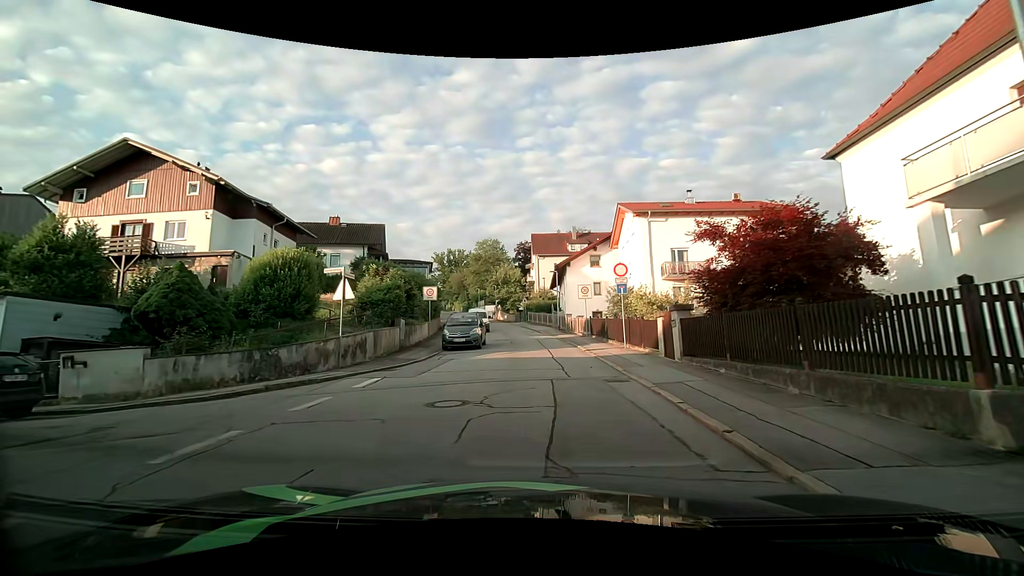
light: Day
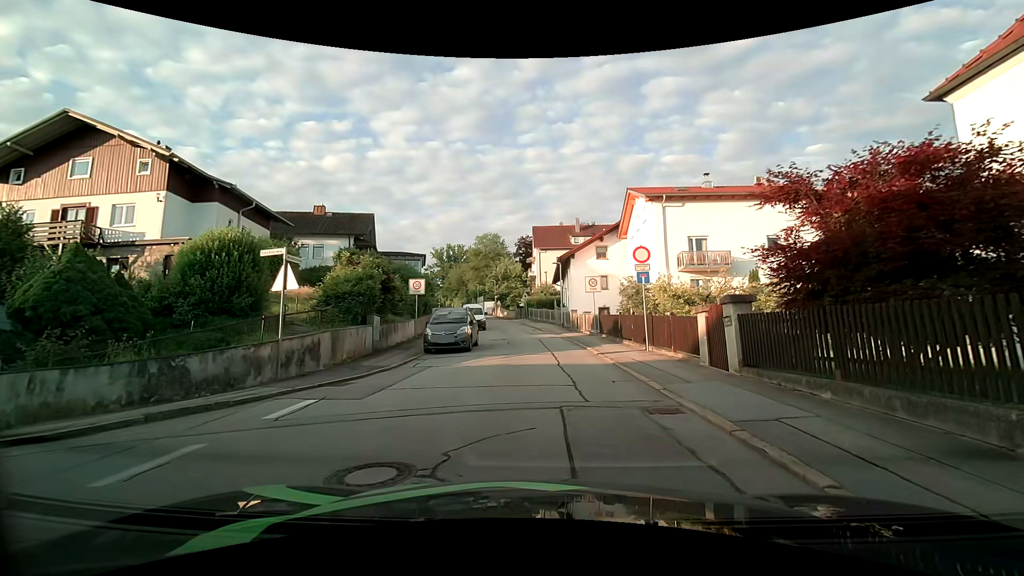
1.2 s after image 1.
(0.0, +3.5) m; +1°
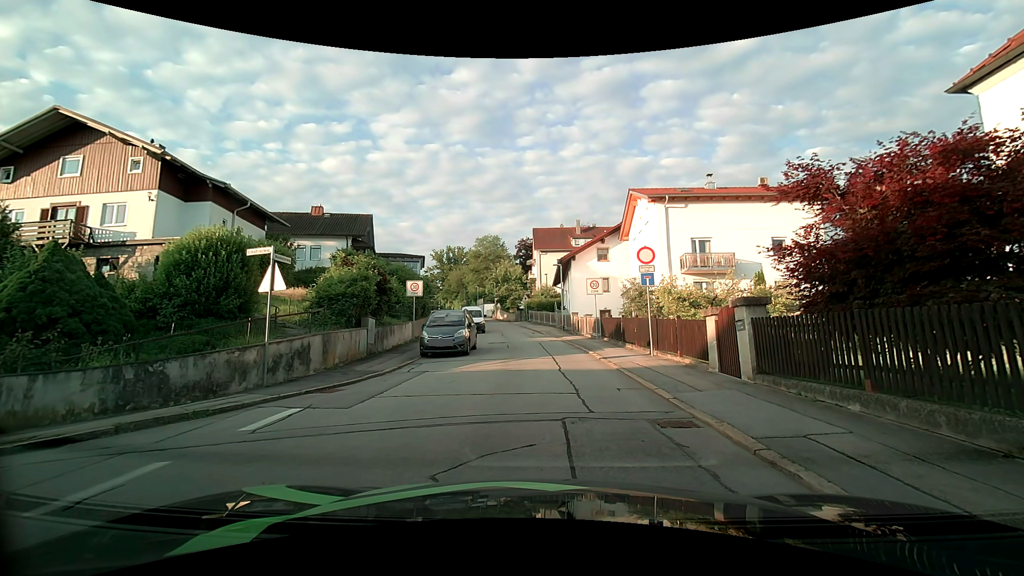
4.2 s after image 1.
(0.0, +0.6) m; 0°
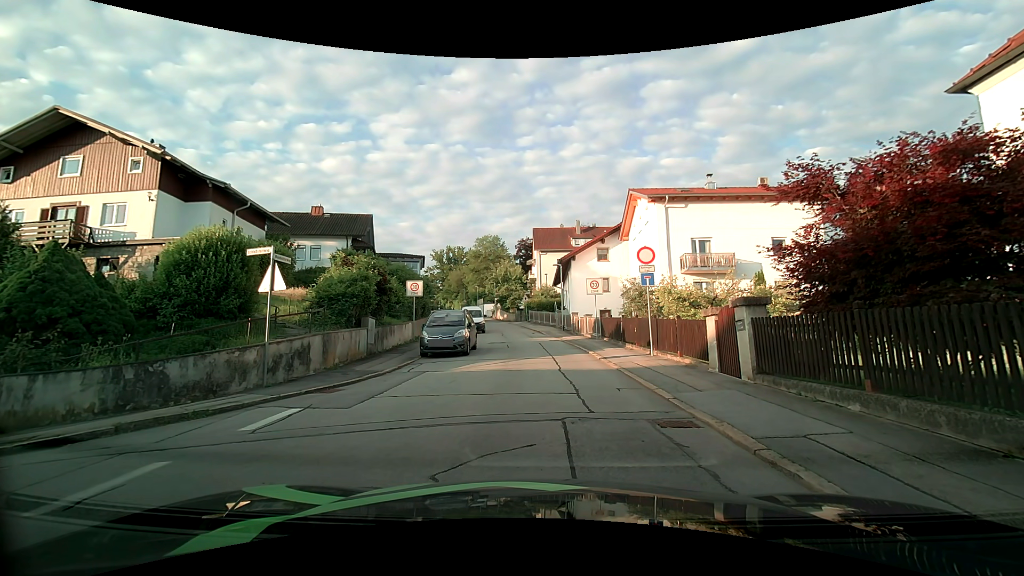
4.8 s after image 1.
(0.0, 0.0) m; 0°
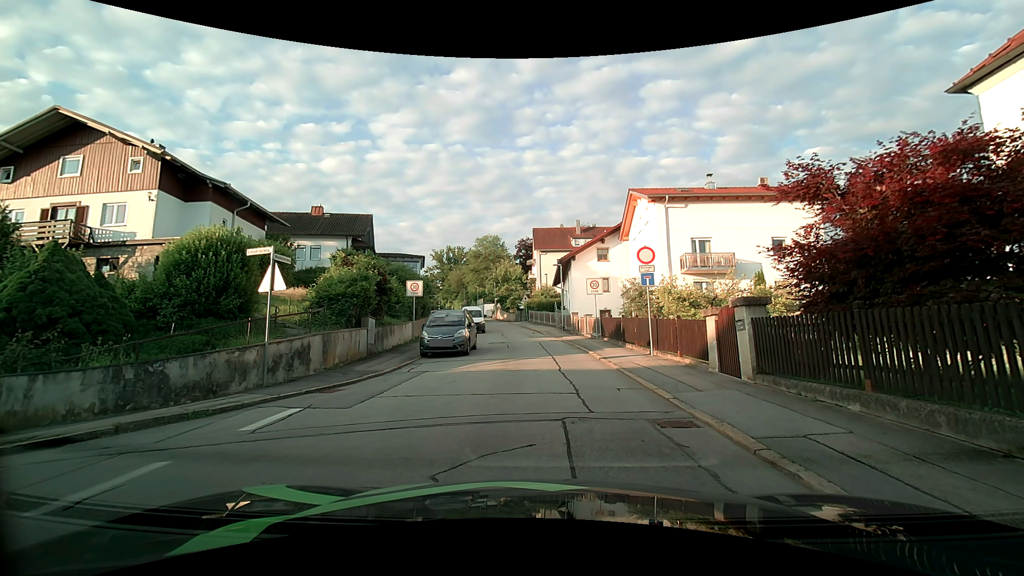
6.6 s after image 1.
(0.0, 0.0) m; 0°
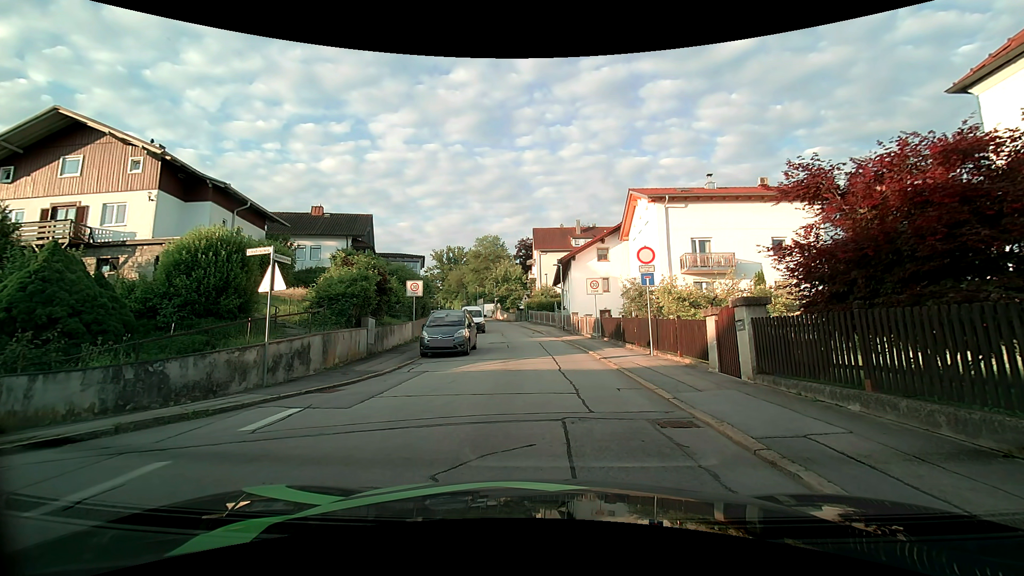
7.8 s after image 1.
(0.0, 0.0) m; 0°
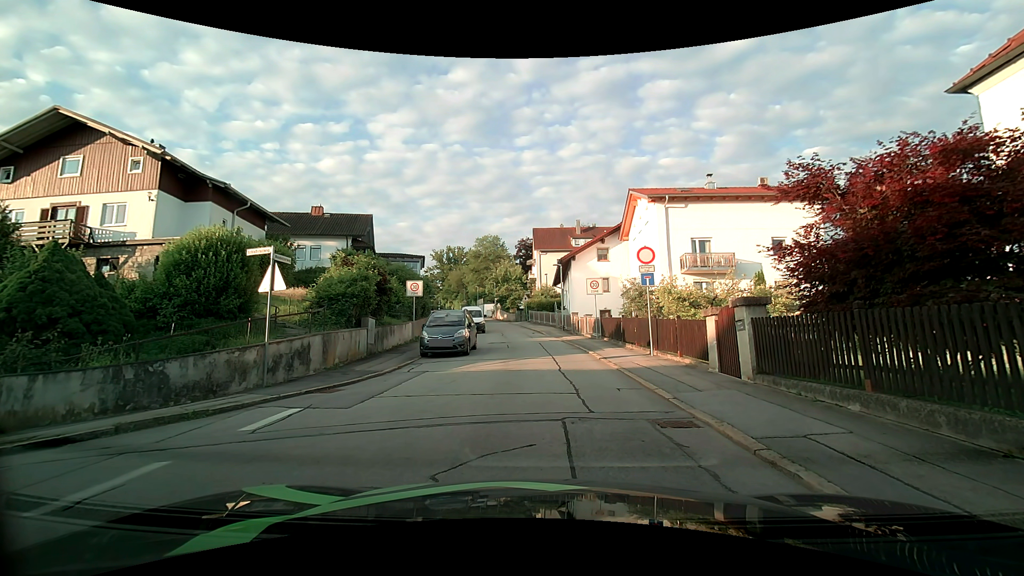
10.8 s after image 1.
(0.0, 0.0) m; 0°
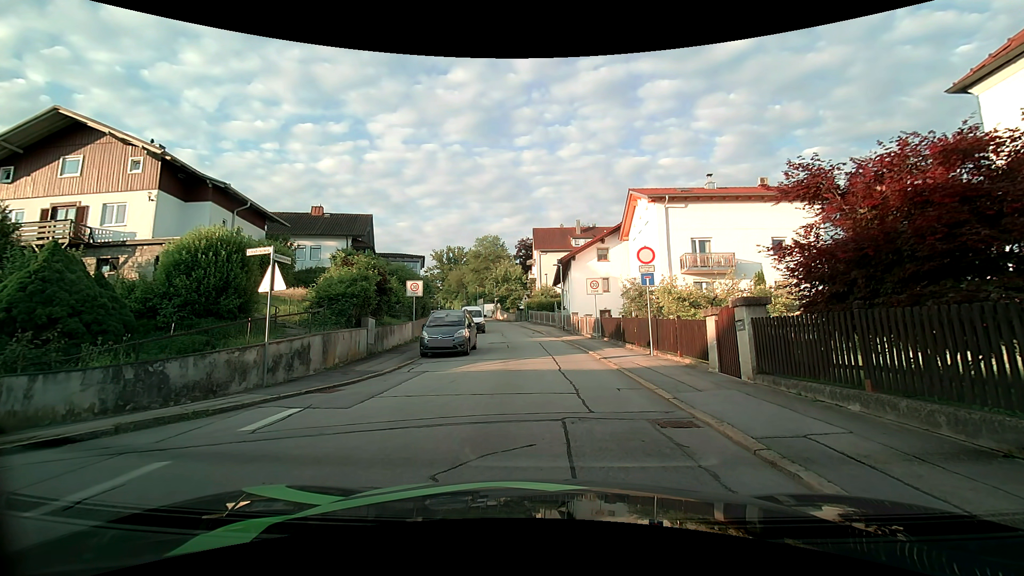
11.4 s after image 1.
(0.0, 0.0) m; 0°
